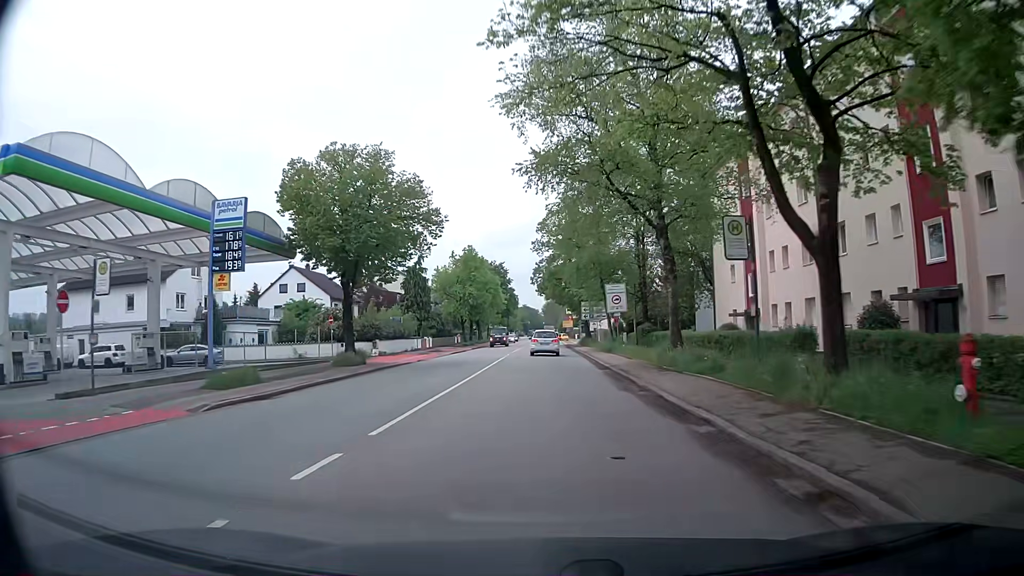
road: secondary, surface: asphalt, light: Day
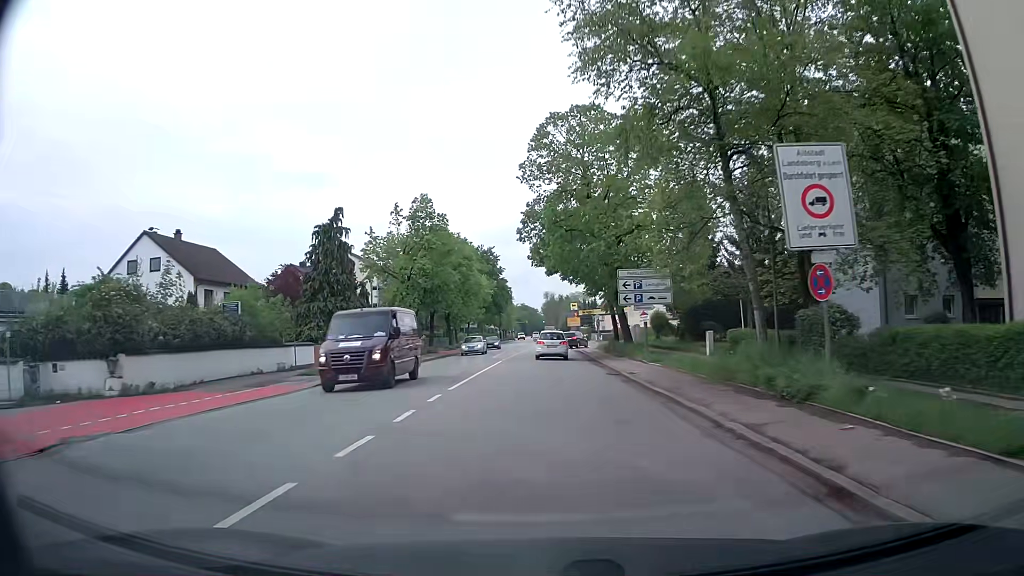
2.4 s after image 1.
(0.0, +31.8) m; +1°
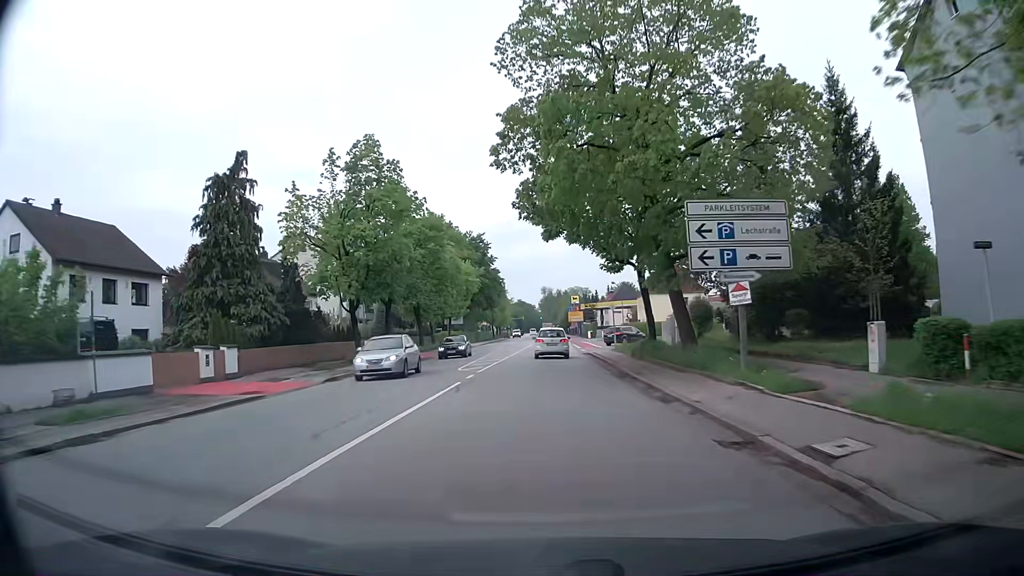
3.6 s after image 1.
(-0.2, +15.9) m; -1°
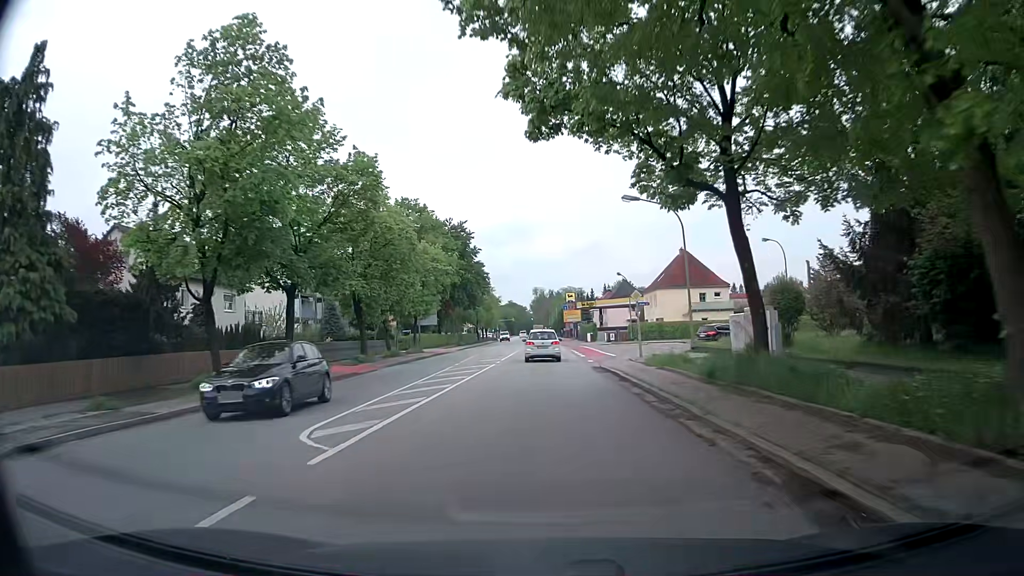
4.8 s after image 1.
(+0.1, +15.9) m; +1°
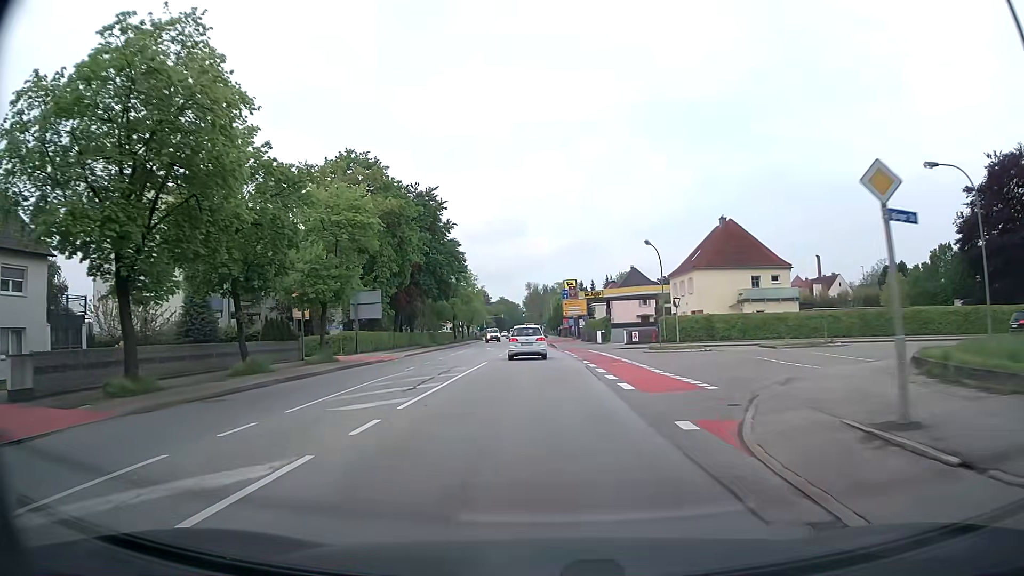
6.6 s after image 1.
(+0.2, +23.8) m; +1°
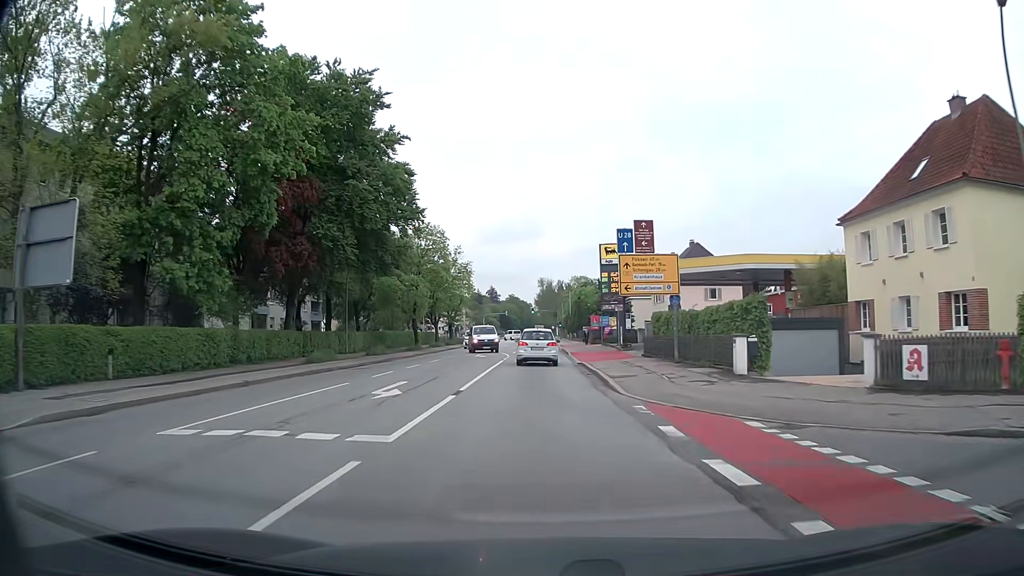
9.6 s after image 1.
(-0.7, +38.9) m; -2°
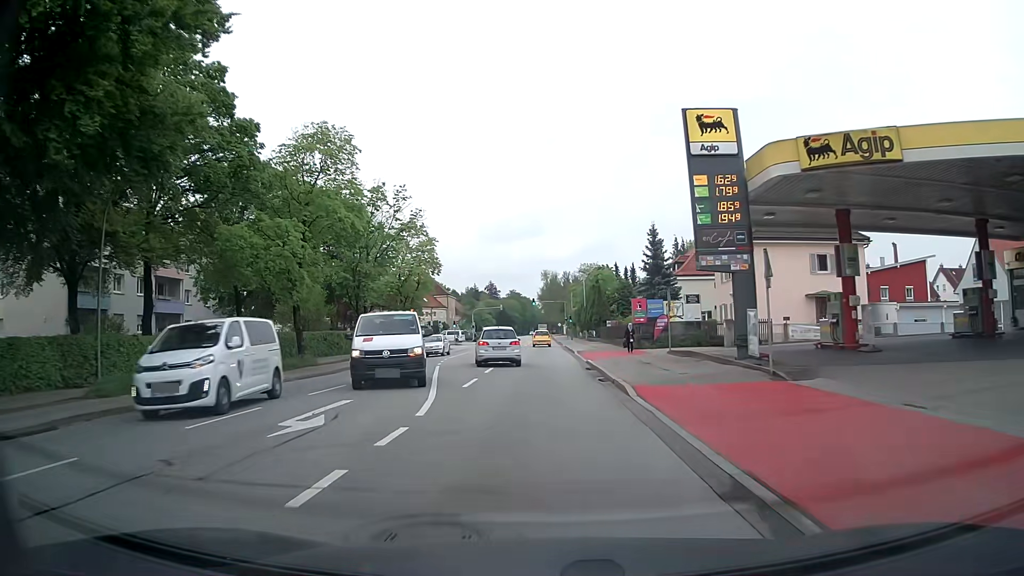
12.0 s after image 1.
(0.0, +30.5) m; 0°
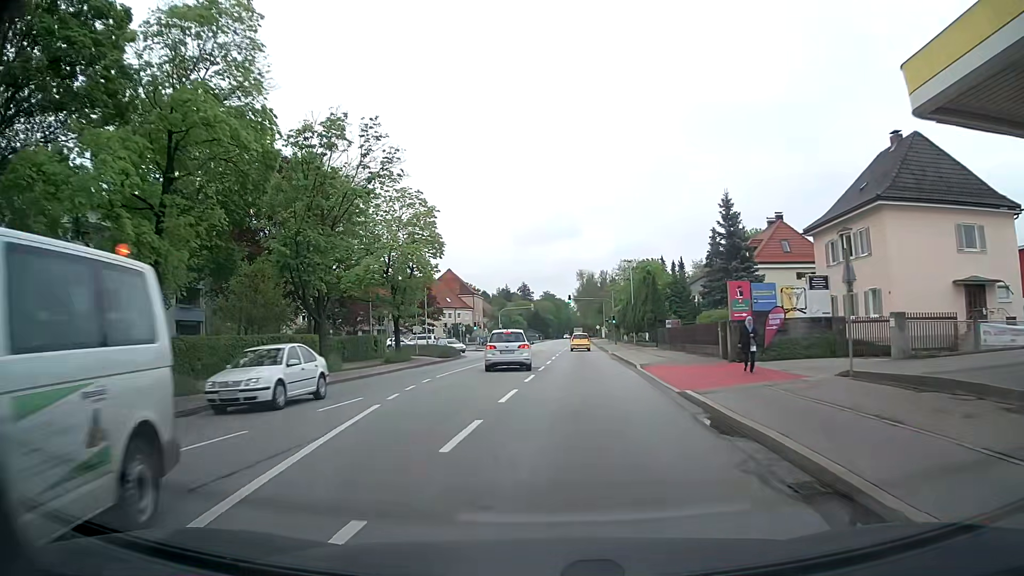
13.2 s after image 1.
(-0.4, +15.0) m; -3°
(0, +10) (-1, +20) (-1, +30) (-1, +40) (-1, +50) (0, +60) (0, +70) (+1, +80) (-3, +89) (-11, +94) m
